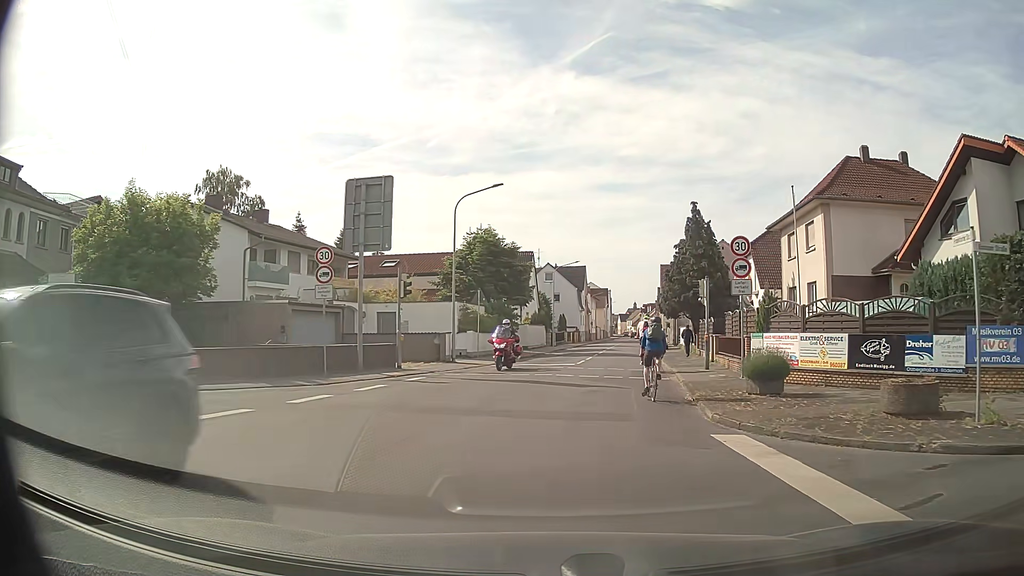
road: tertiary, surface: asphalt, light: Day
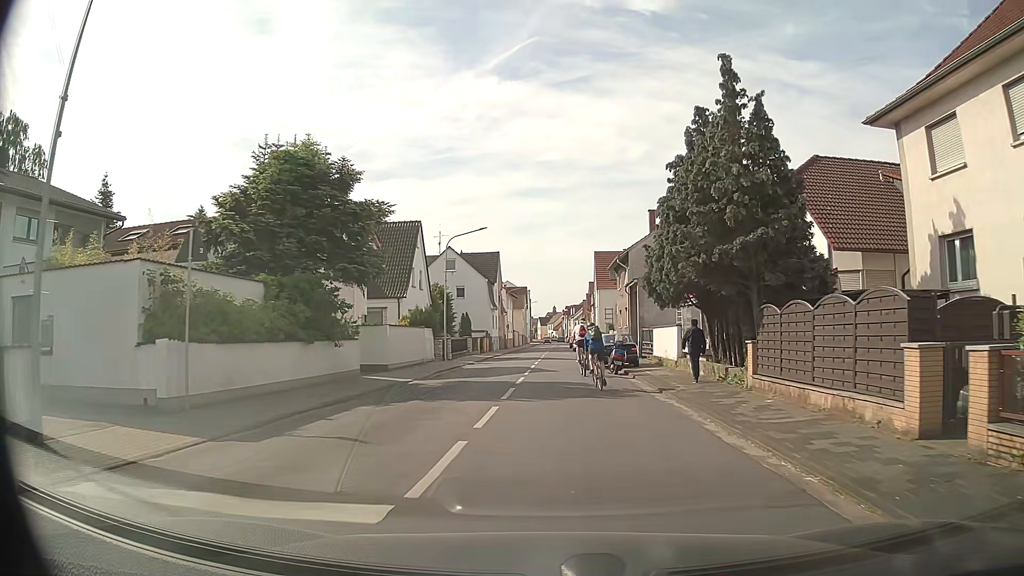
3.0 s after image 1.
(+1.5, +21.7) m; +7°
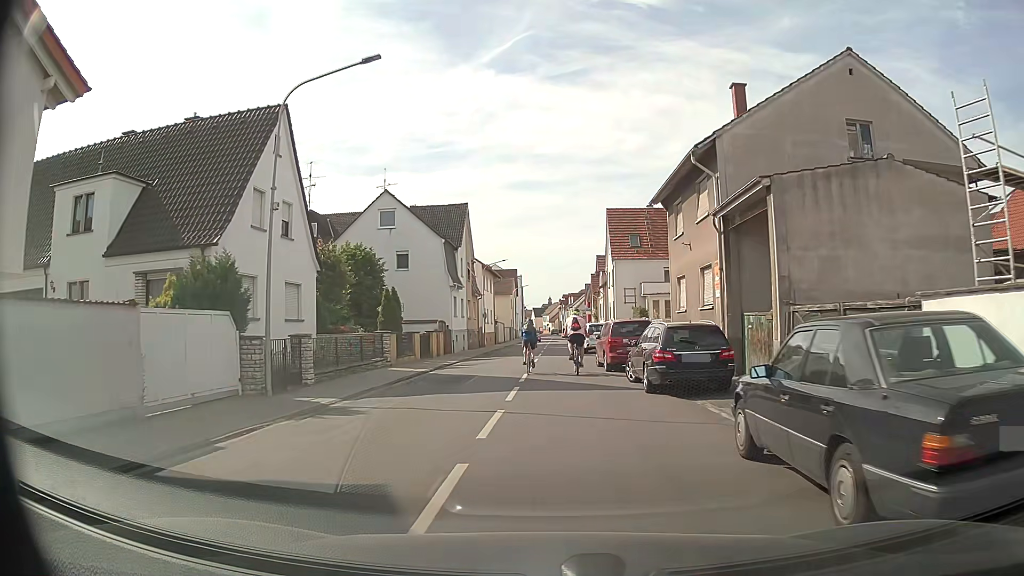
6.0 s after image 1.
(+0.2, +24.4) m; 0°
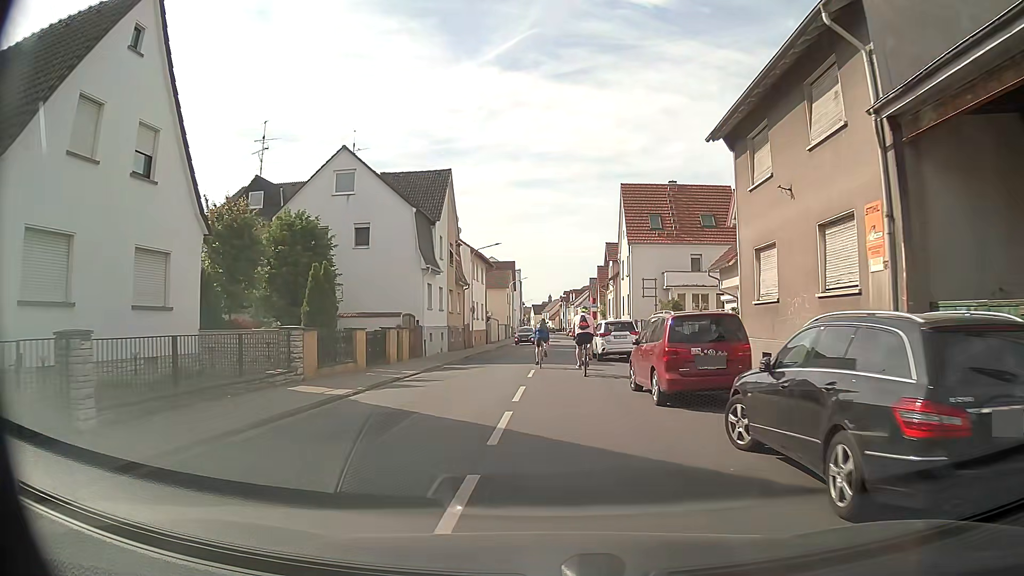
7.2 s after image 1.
(-0.1, +9.8) m; 0°
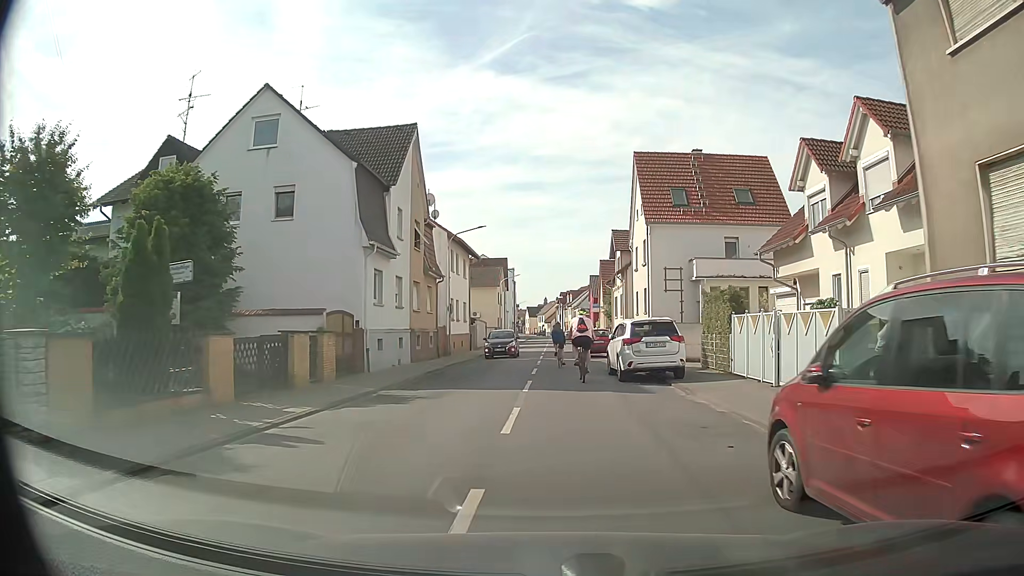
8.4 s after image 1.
(0.0, +9.6) m; +1°
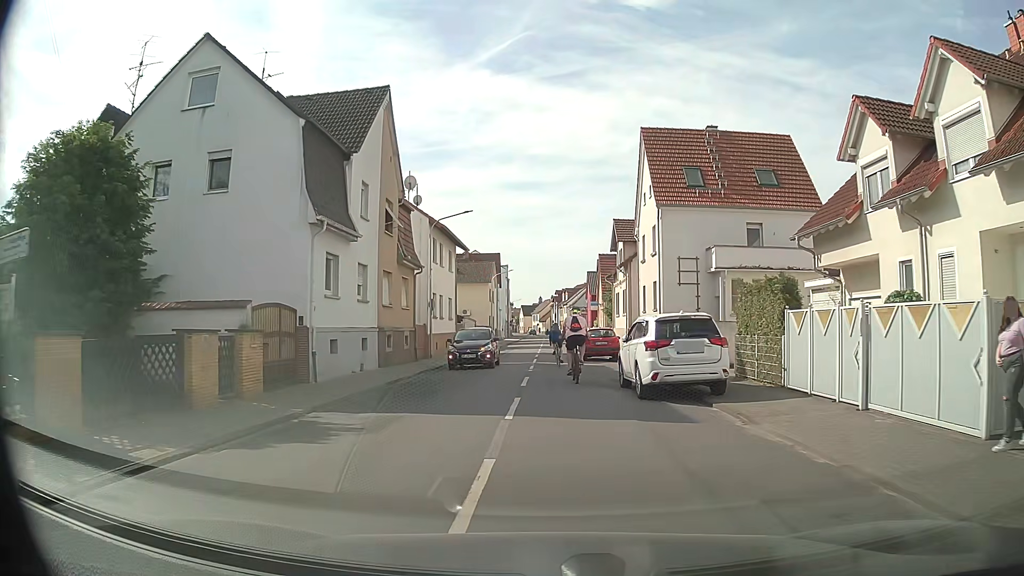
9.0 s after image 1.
(0.0, +4.8) m; 0°
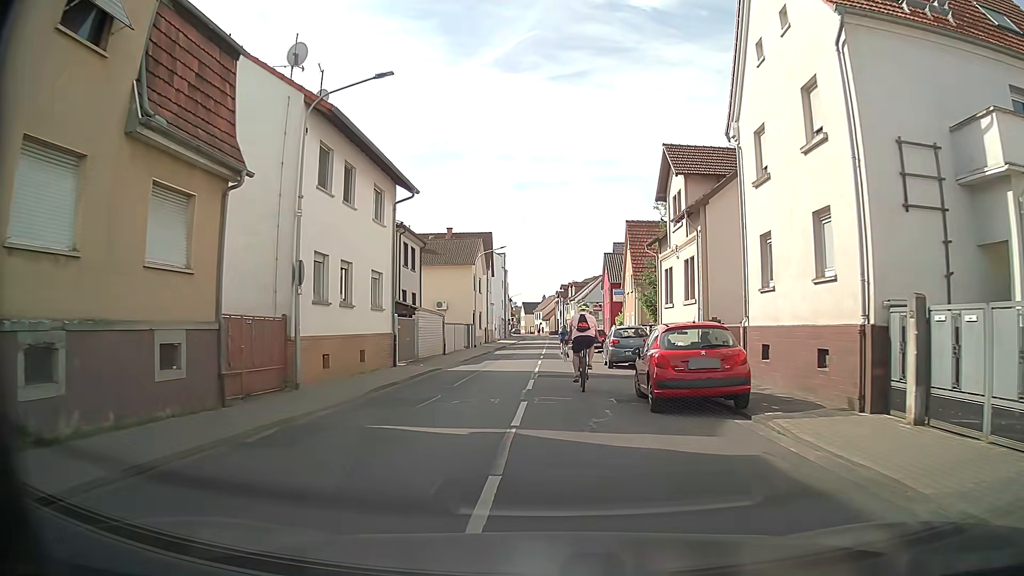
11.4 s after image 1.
(+0.1, +19.3) m; 0°
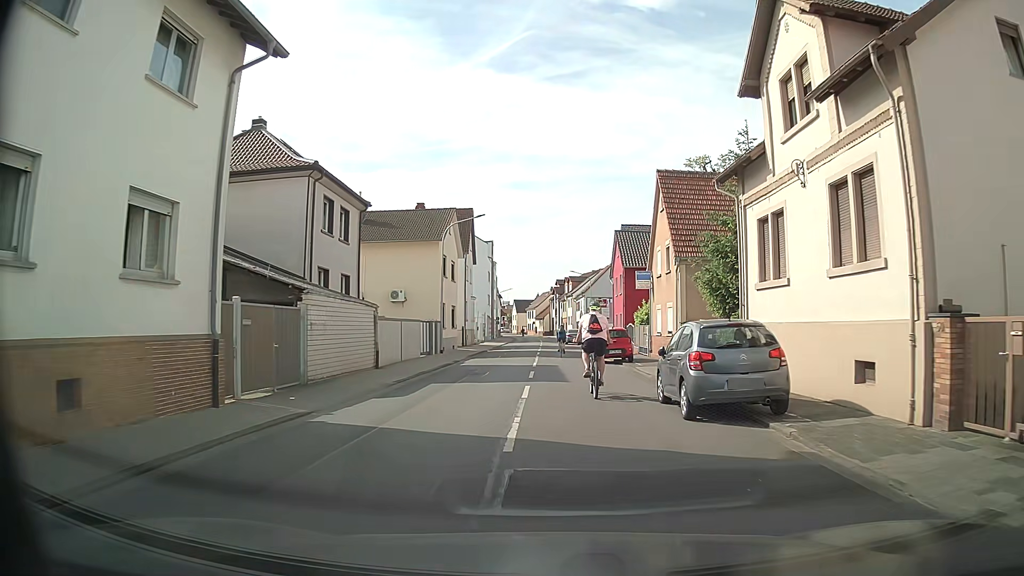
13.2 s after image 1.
(+0.1, +14.2) m; 0°
(0, +10) (0, +20) (0, +30) (0, +40) (0, +50) (0, +60) (0, +70) (+1, +80) (+1, +90) (+1, +100) m
